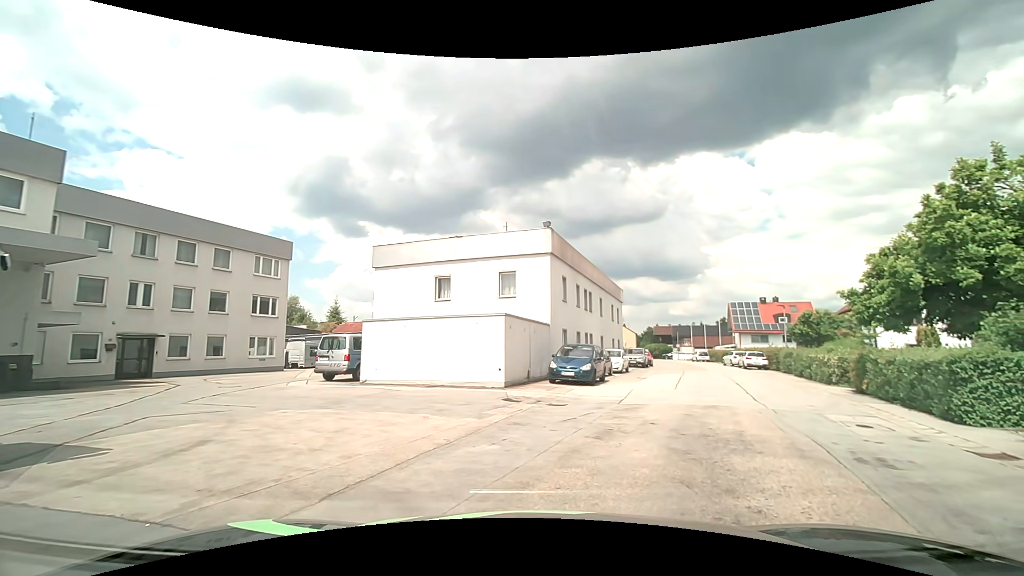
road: residential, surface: asphalt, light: Day
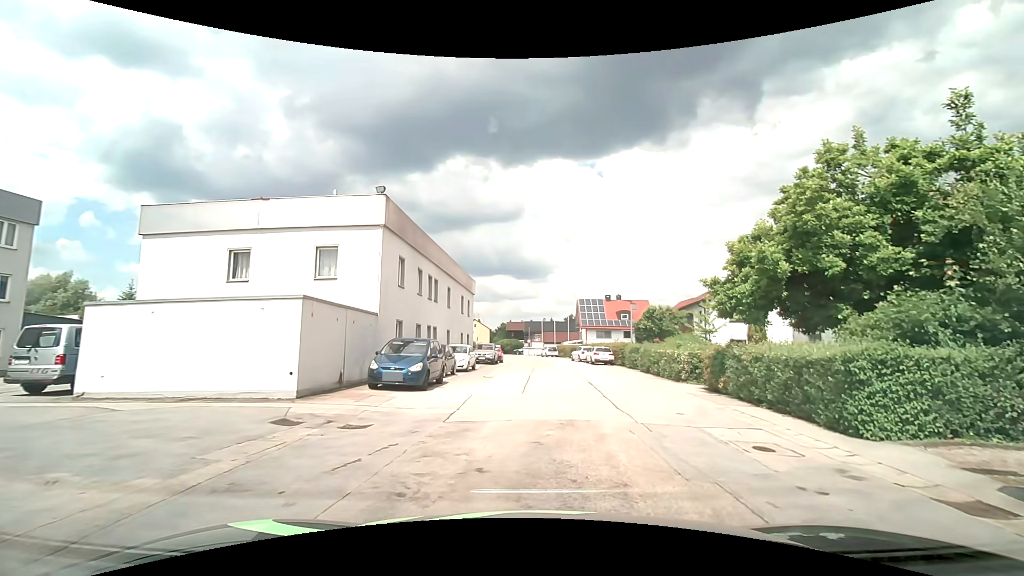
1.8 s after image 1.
(+0.5, +4.3) m; +15°
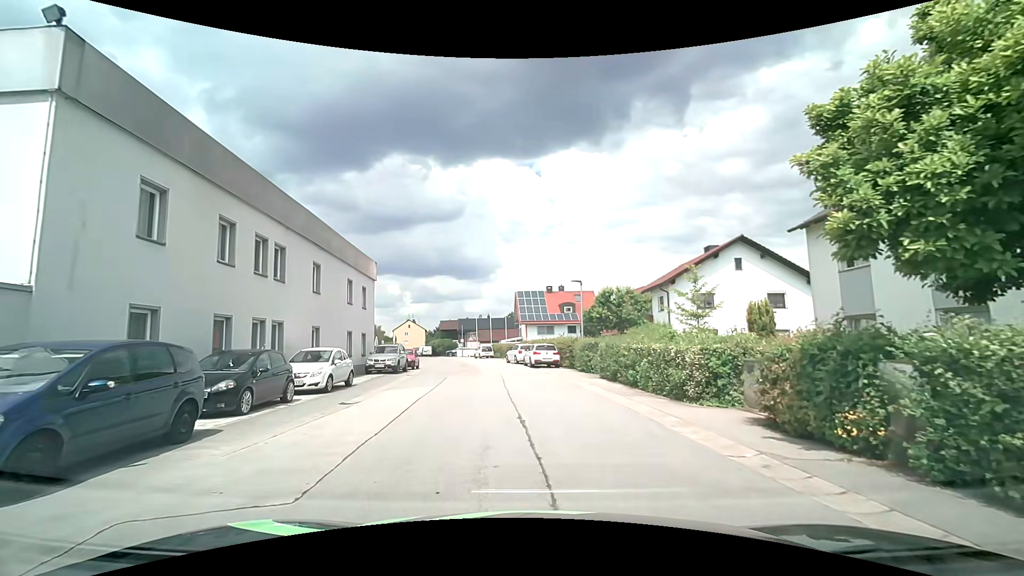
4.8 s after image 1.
(+1.1, +10.2) m; +6°
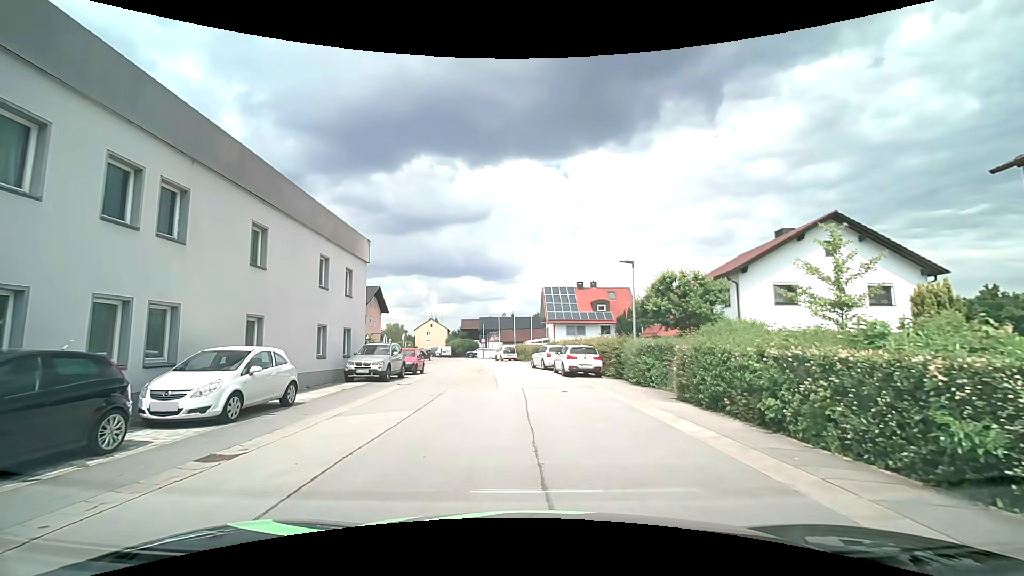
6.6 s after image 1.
(-0.2, +7.1) m; -3°
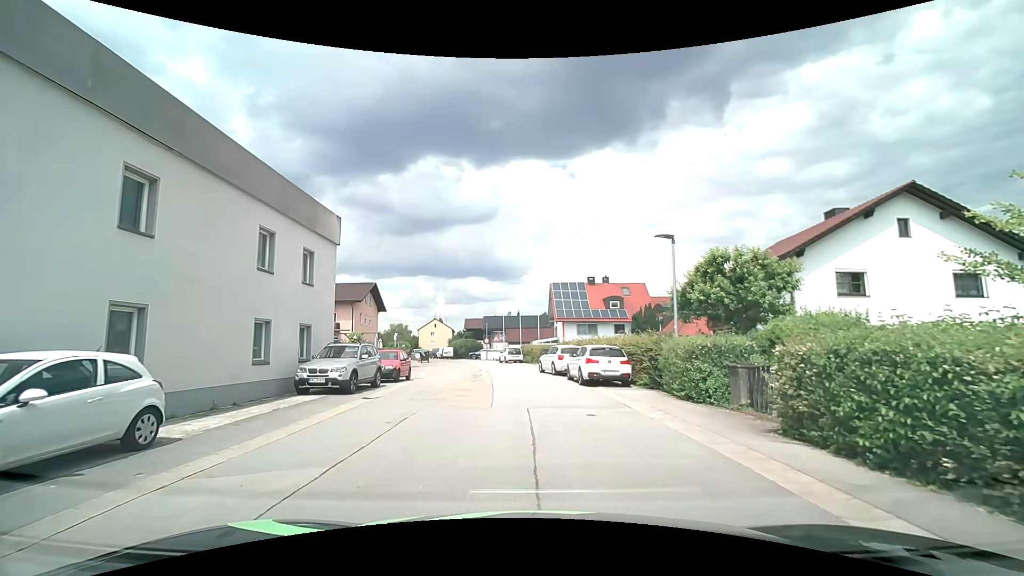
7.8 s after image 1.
(0.0, +5.0) m; 0°
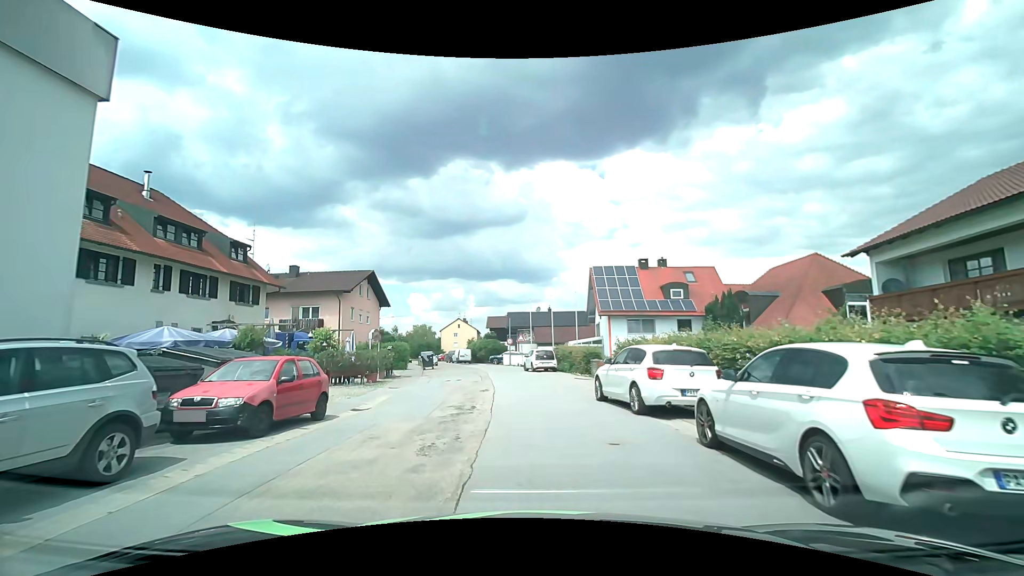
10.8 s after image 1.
(-0.5, +13.4) m; -4°
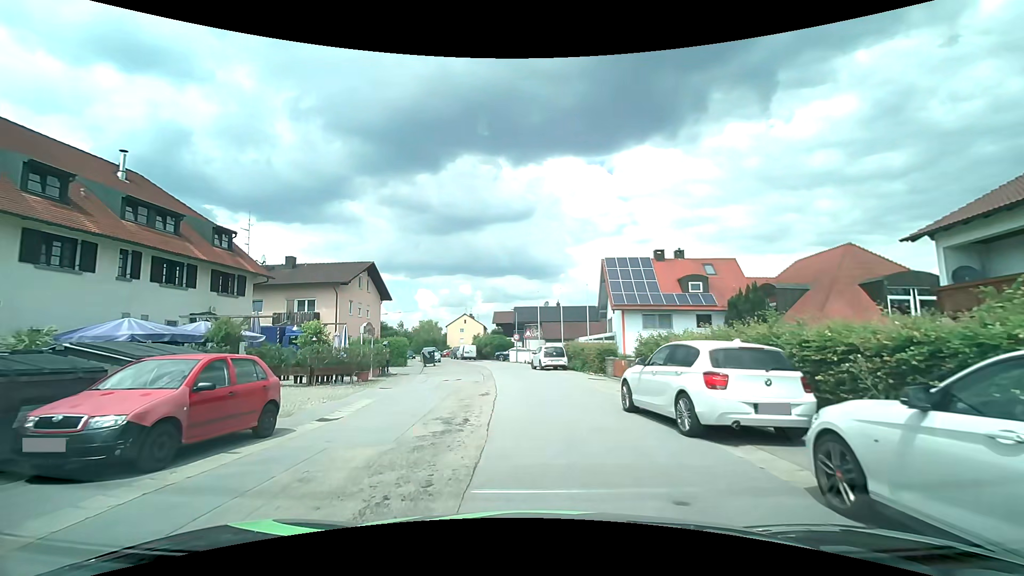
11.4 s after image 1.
(0.0, +2.8) m; 0°
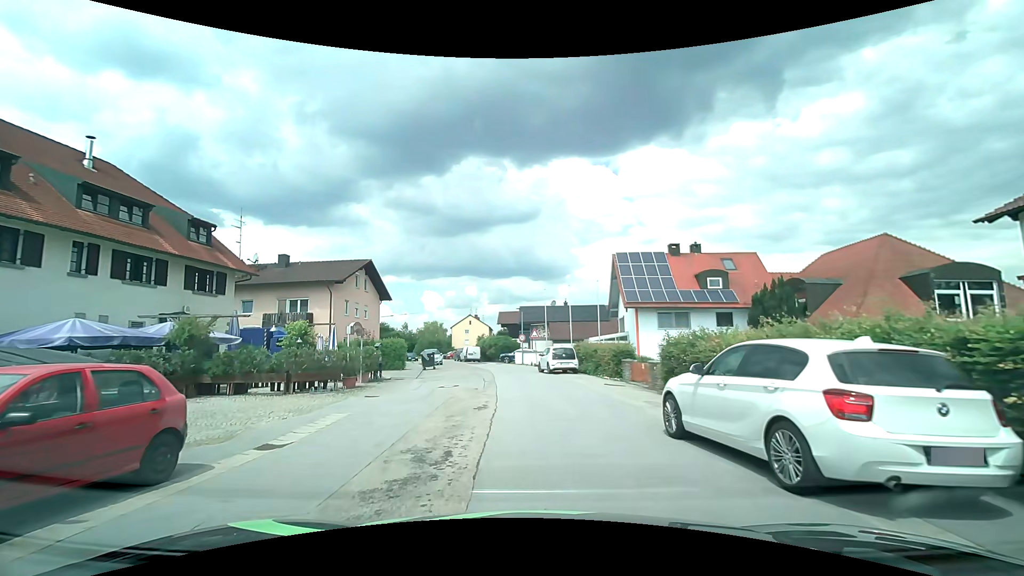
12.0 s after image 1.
(0.0, +2.8) m; -1°
(0, +10) (-1, +20) (-2, +30) (-4, +40) (-6, +49) (-9, +59) (-13, +68) (-15, +78) (-18, +88) (-21, +97) m
